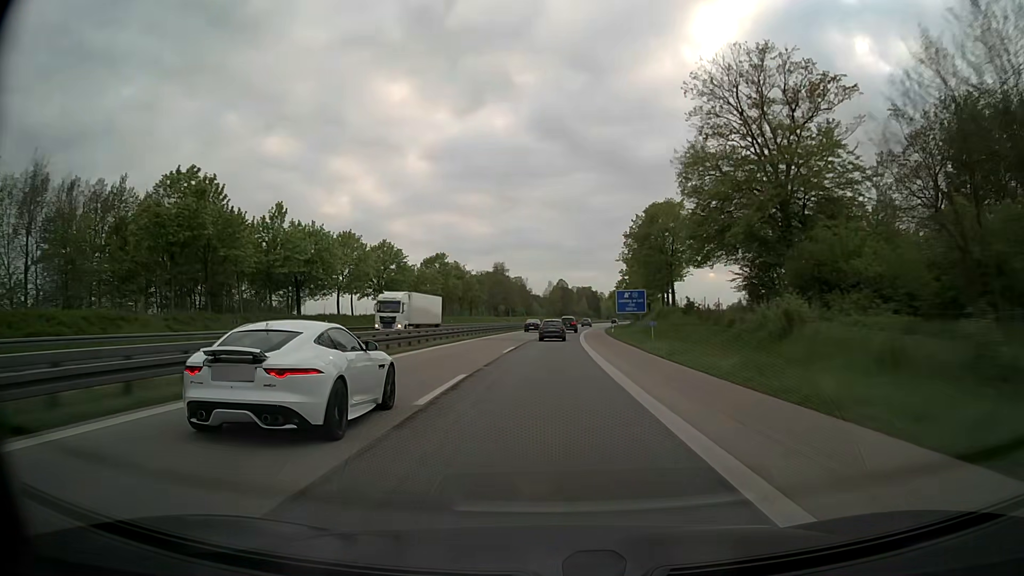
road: motorway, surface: asphalt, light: Day
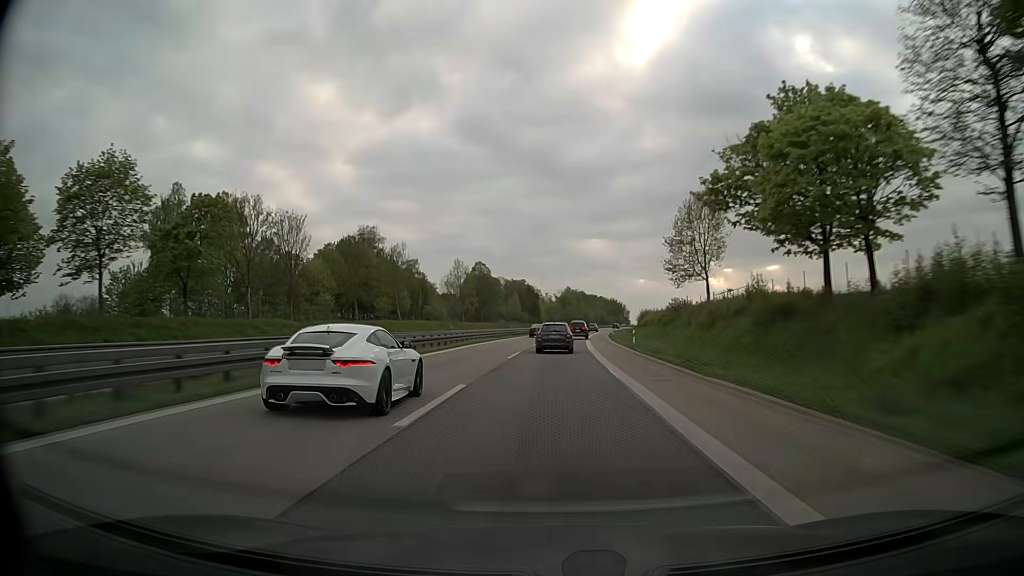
(+5.3, +107.9) m; +6°
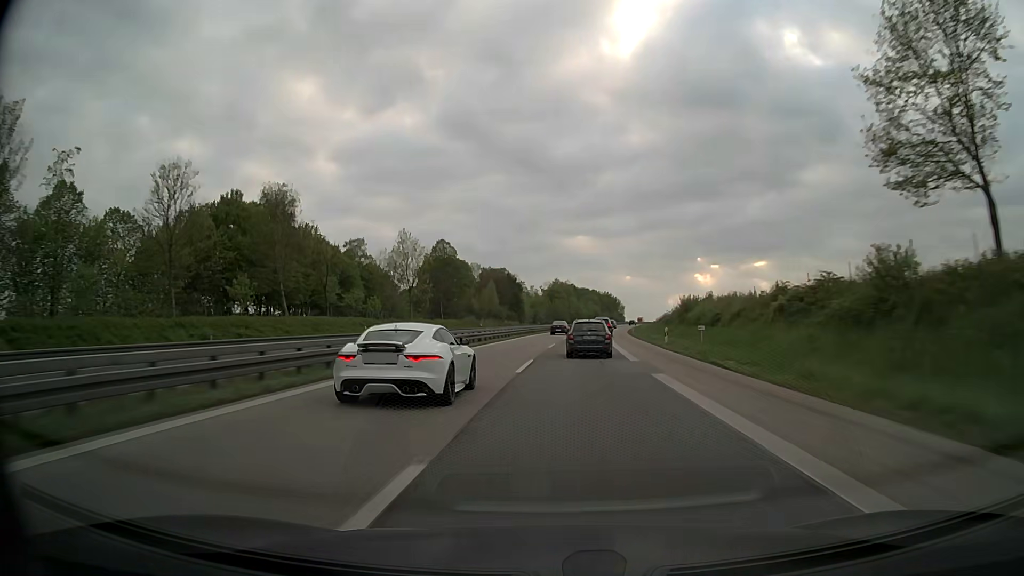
(+0.6, +43.9) m; +1°
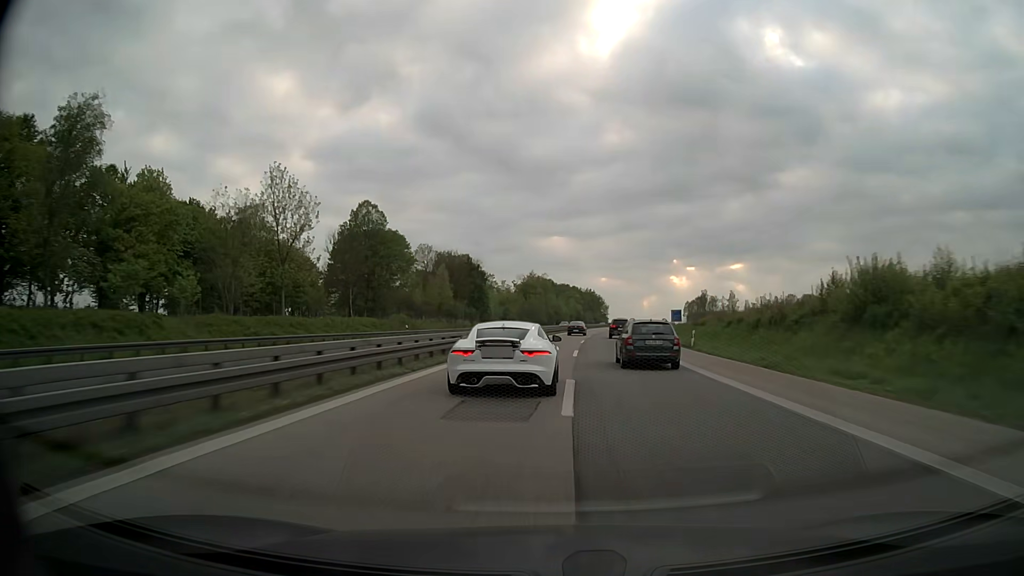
(+0.6, +44.2) m; +2°
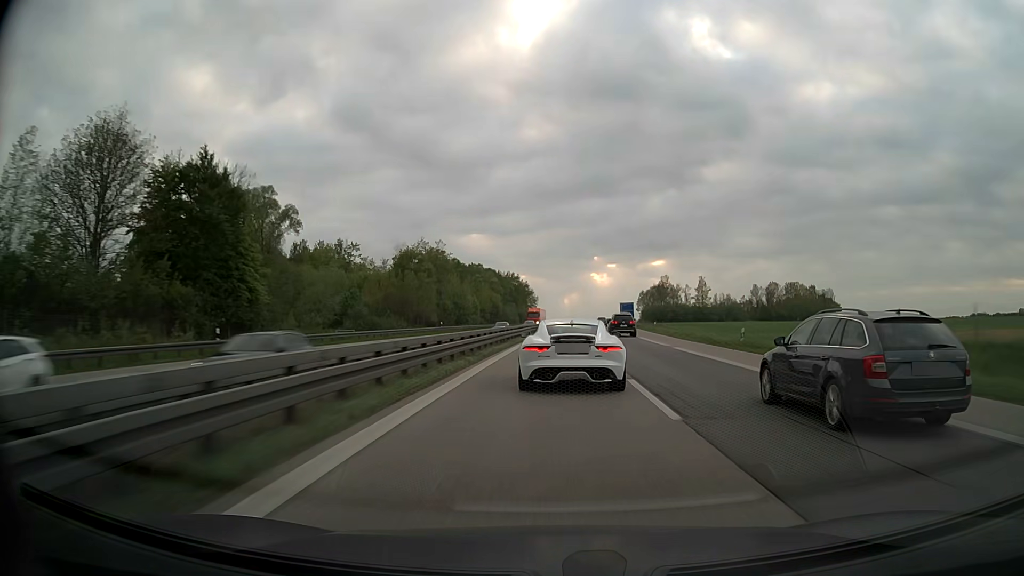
(+5.5, +90.2) m; +7°
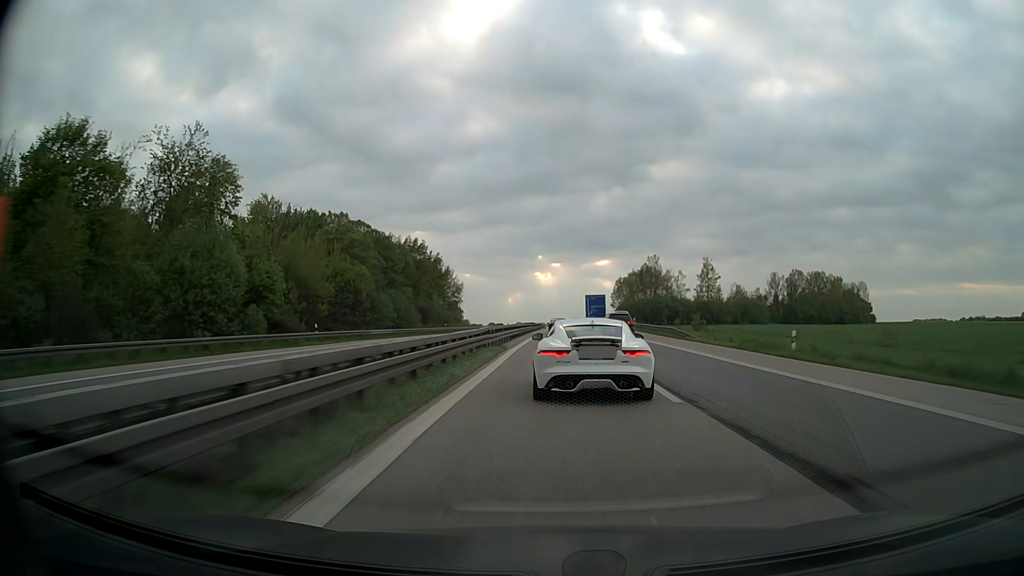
(+3.9, +87.8) m; +5°
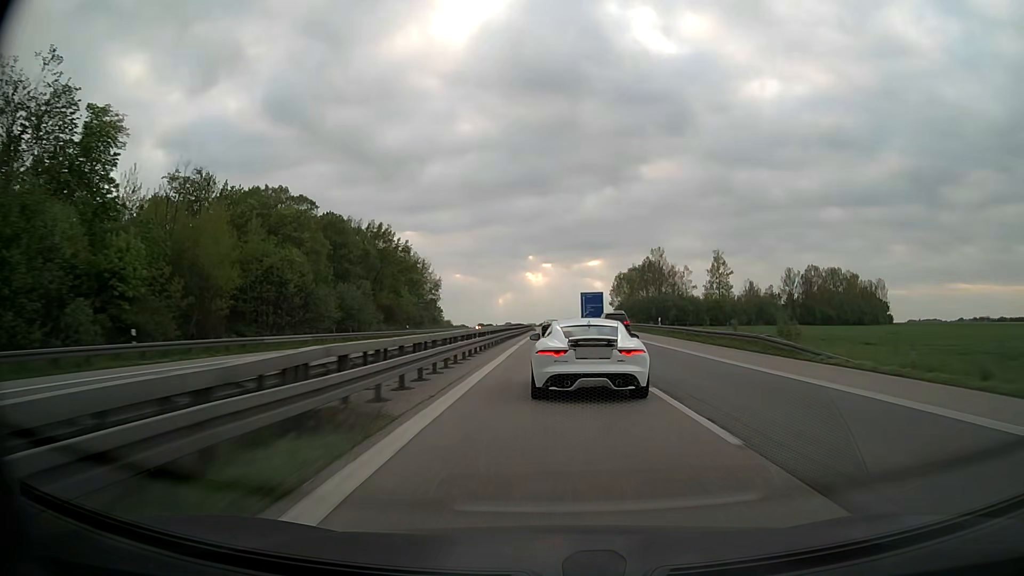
(+0.1, +21.1) m; +1°
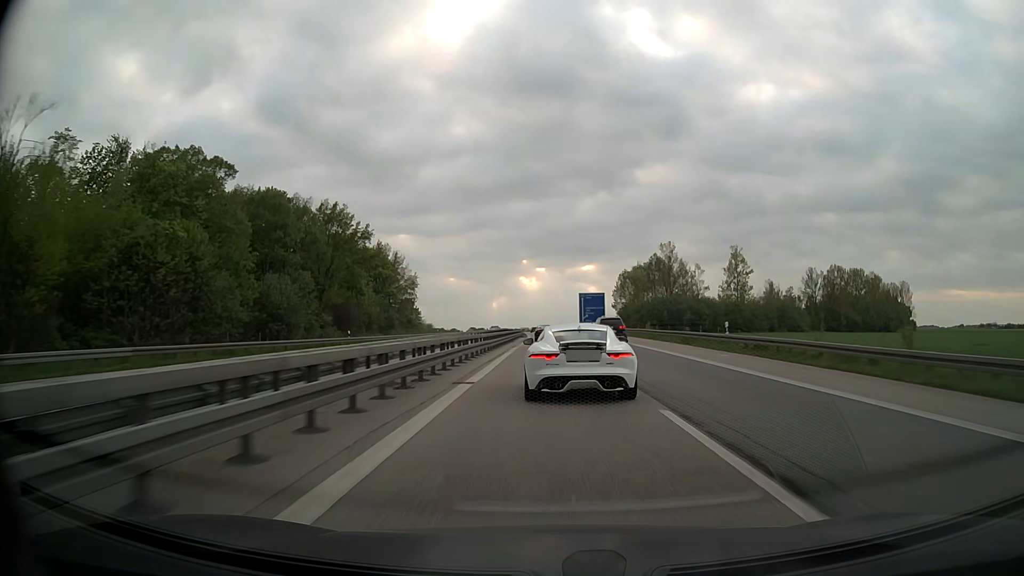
(+0.1, +20.9) m; +1°
(0, +10) (0, +20) (0, +30) (0, +40) (0, +50) (0, +60) (0, +70) (0, +80) (0, +90) (-1, +100) m
